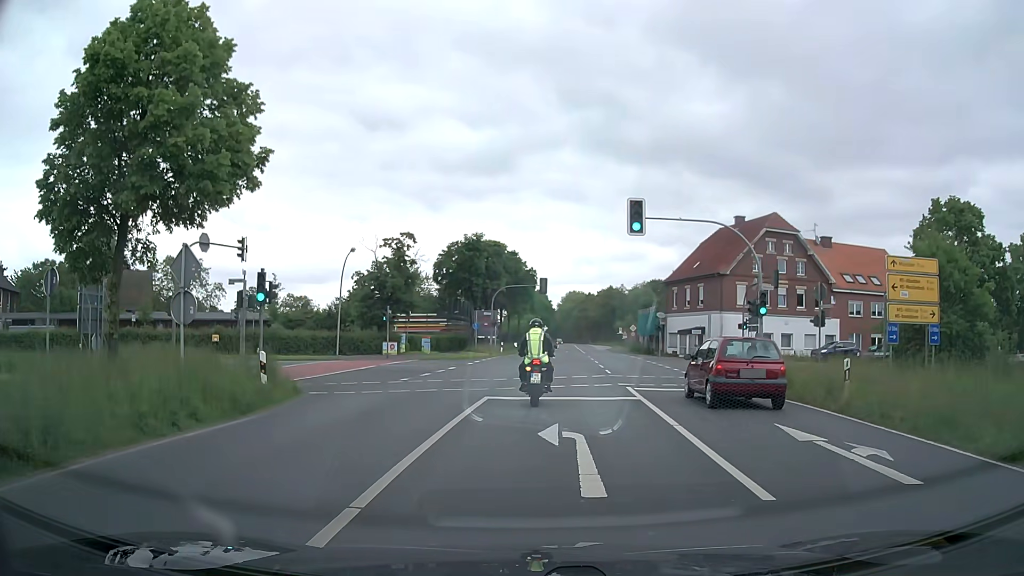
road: secondary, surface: asphalt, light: Day
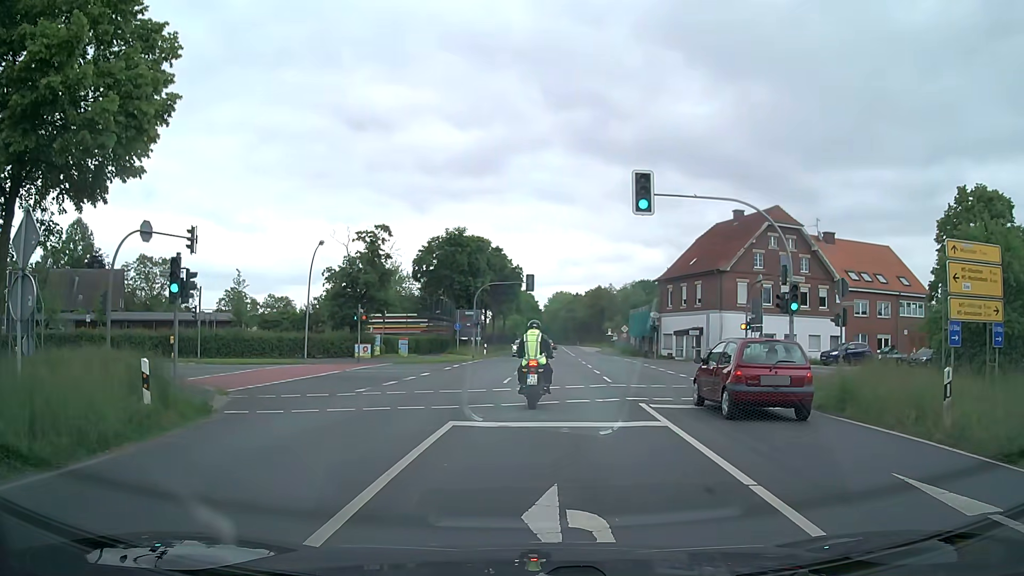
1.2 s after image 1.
(+0.1, +4.3) m; +2°
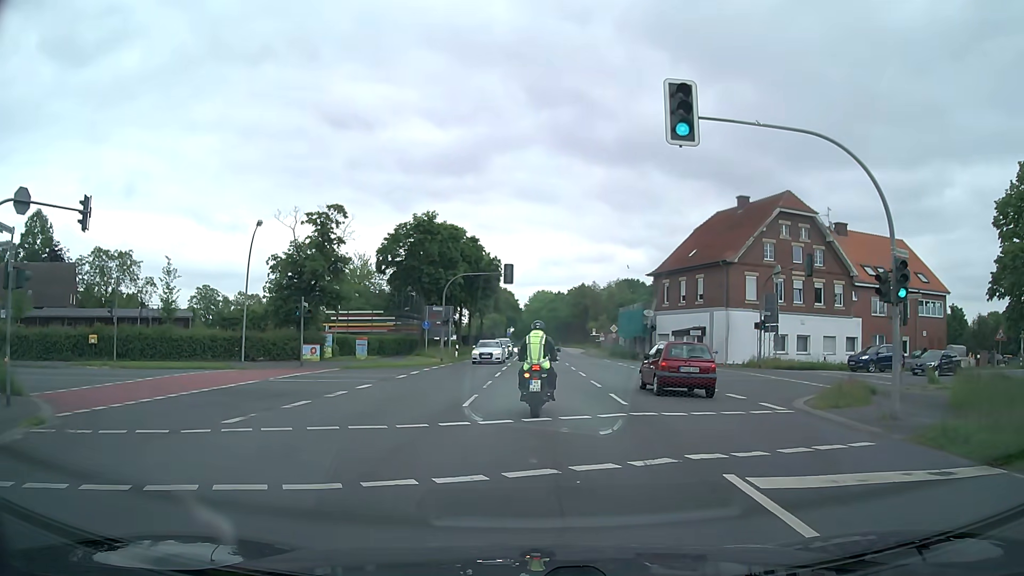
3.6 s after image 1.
(0.0, +7.4) m; 0°
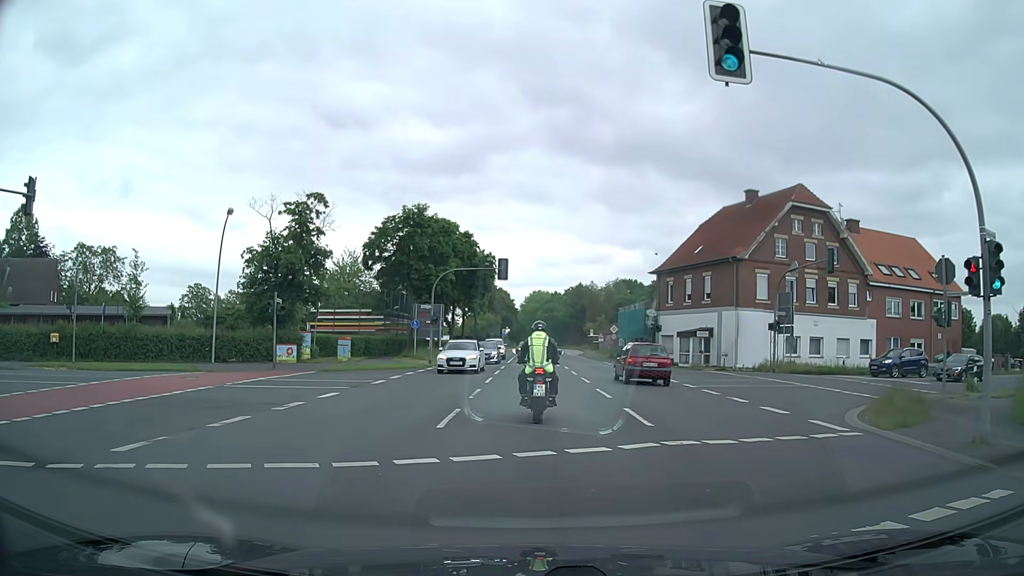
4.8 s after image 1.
(+0.1, +3.4) m; +1°
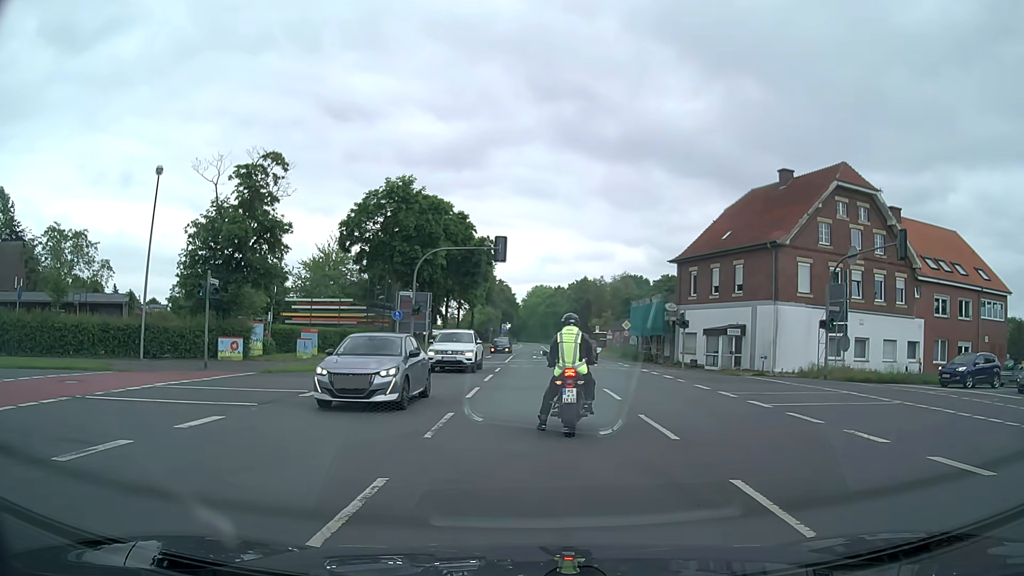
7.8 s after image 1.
(0.0, +7.3) m; 0°
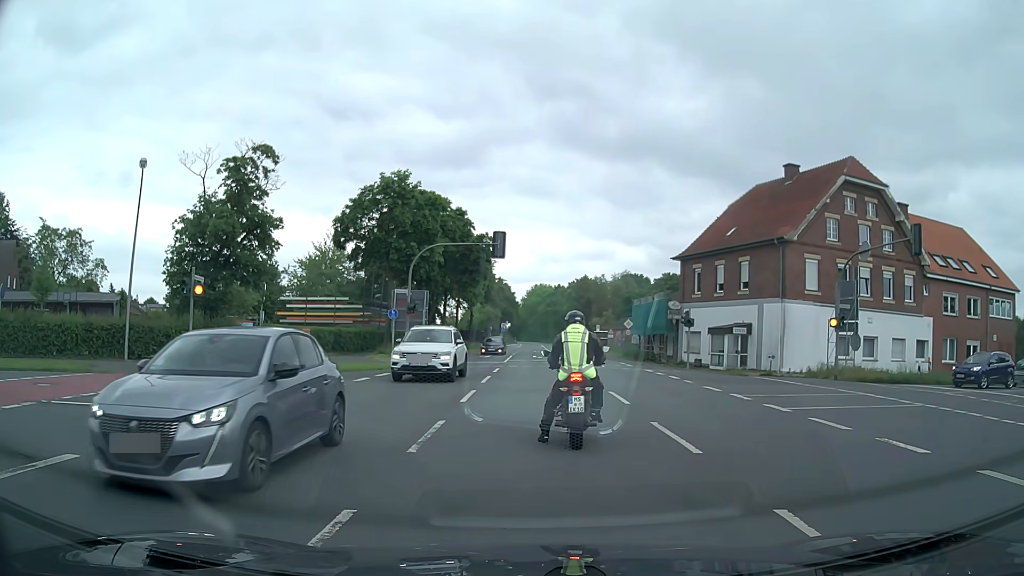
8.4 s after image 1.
(0.0, +1.2) m; -1°
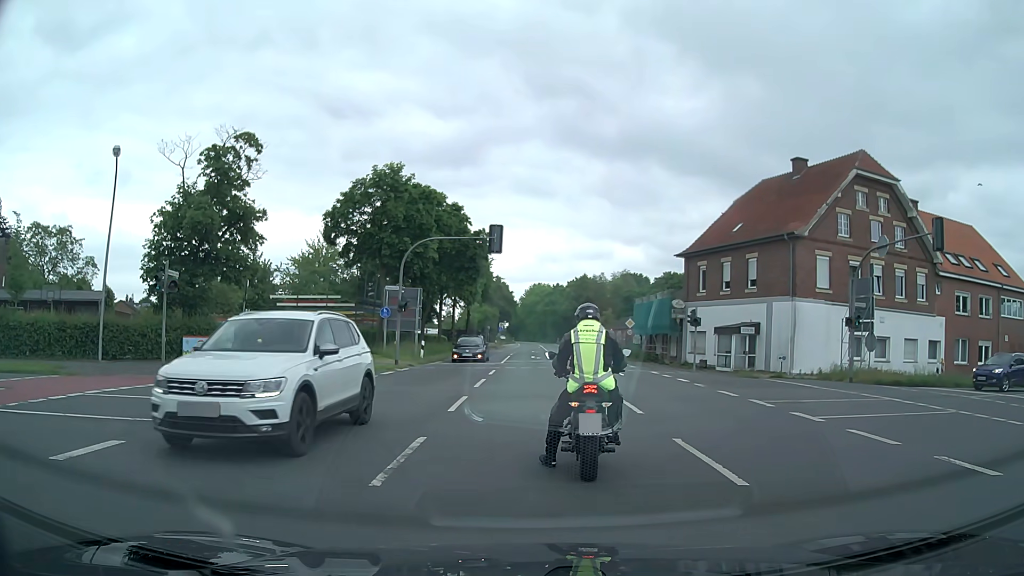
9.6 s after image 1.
(+0.1, +1.8) m; +2°
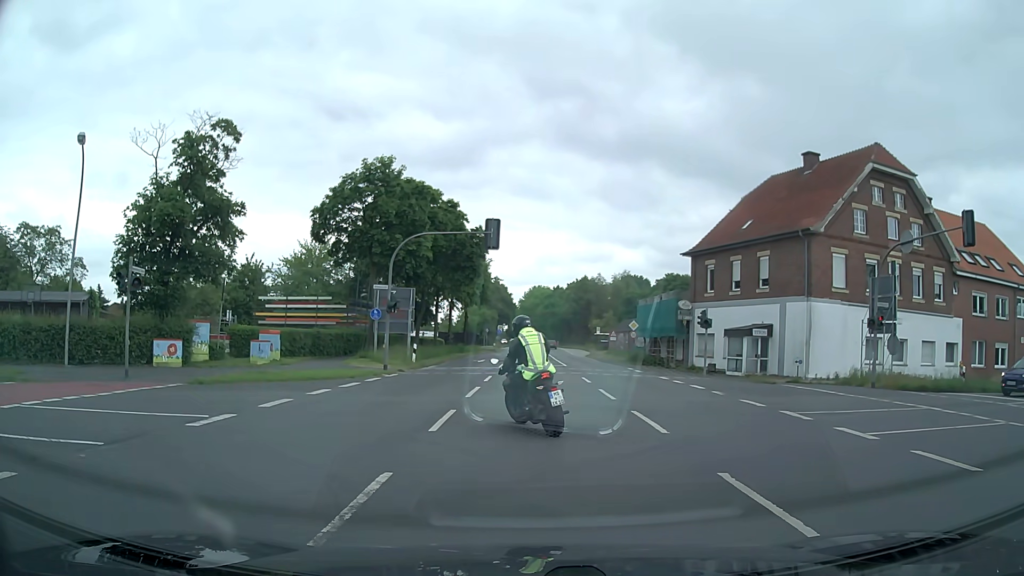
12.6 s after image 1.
(0.0, +2.3) m; +1°
(-2, +9) (-11, +13) (-21, +11) (-30, +6) (-39, +1) (-47, -5) (-55, -11) (-63, -16) (-71, -22) (-79, -28) m
